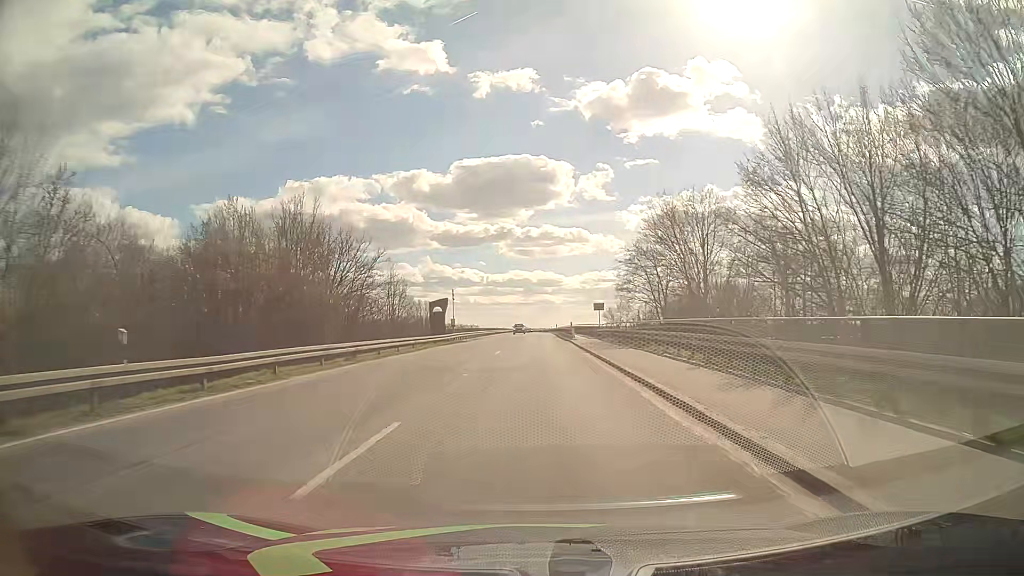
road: primary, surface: asphalt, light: Day
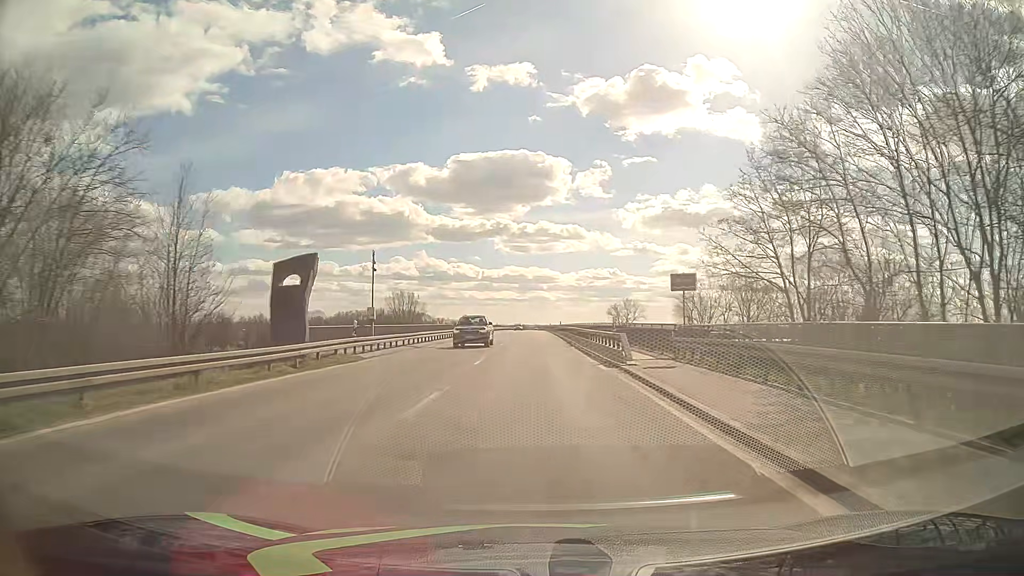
(+0.1, +32.4) m; 0°
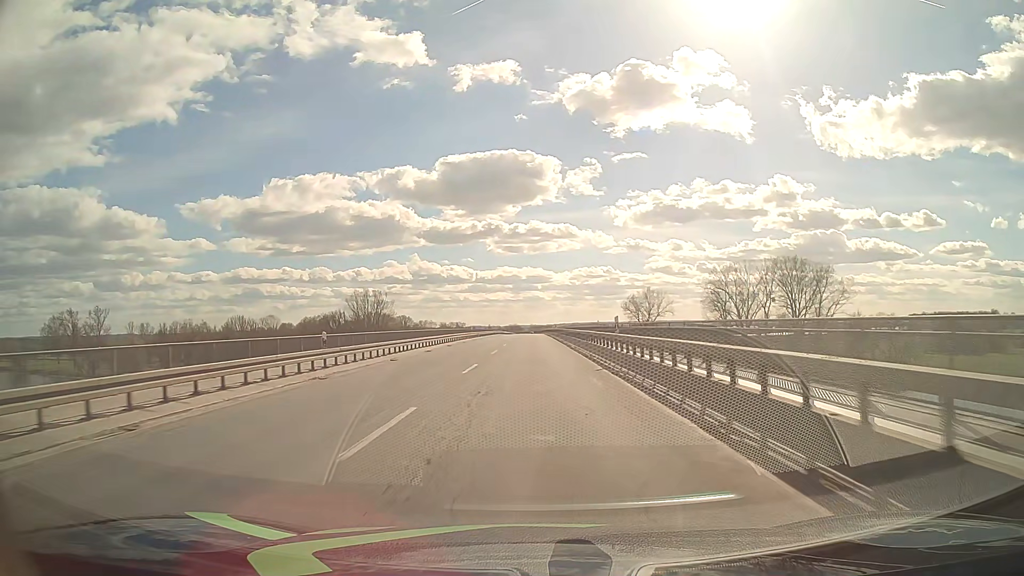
(+0.2, +54.1) m; 0°
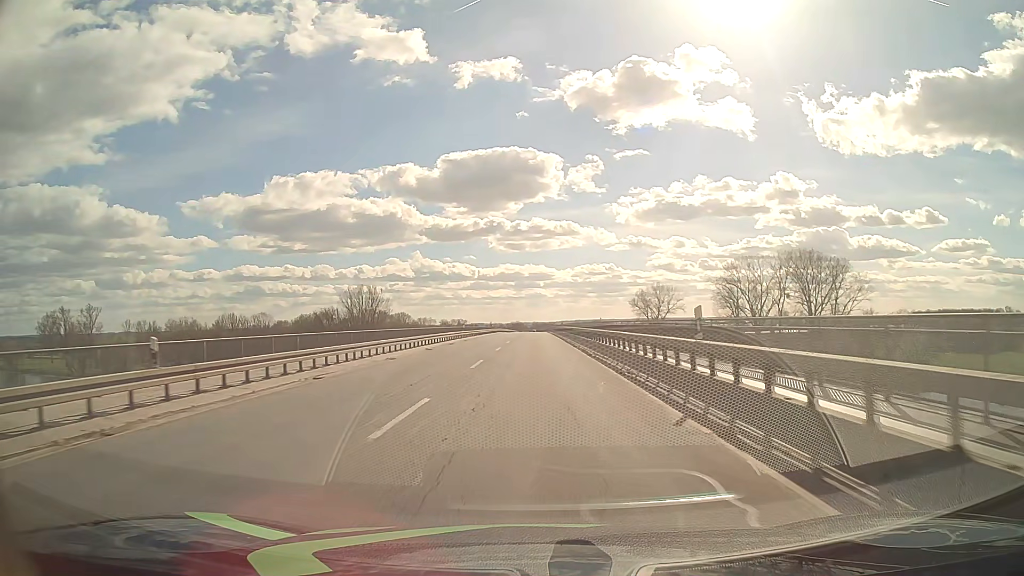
(0.0, +10.8) m; 0°
